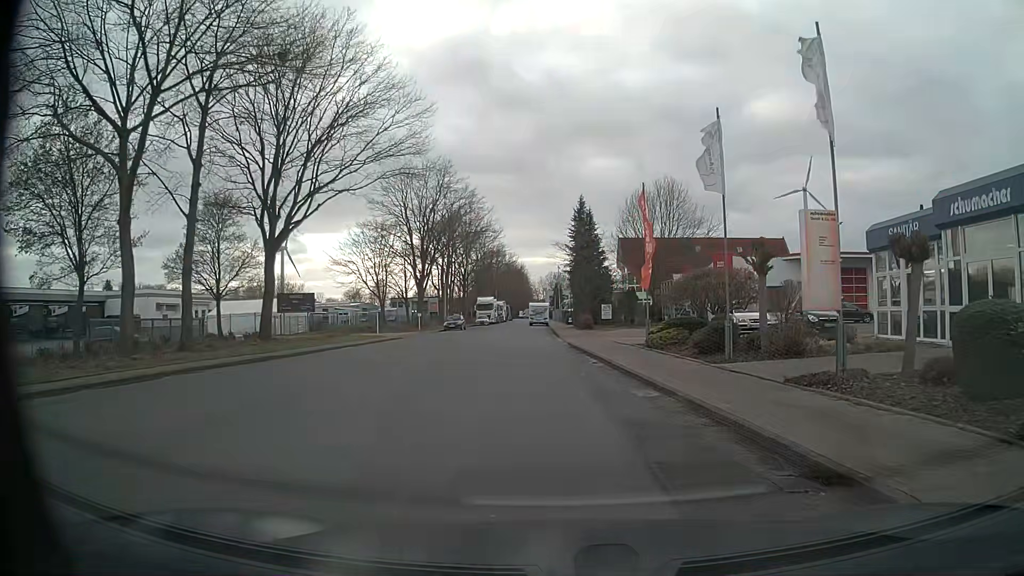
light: Day
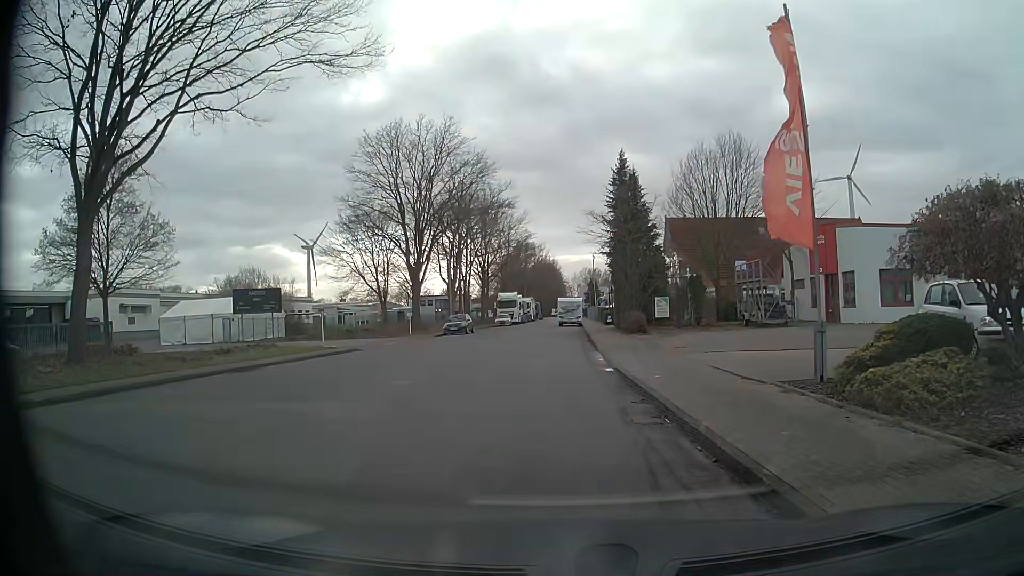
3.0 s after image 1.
(+0.1, +14.7) m; -4°
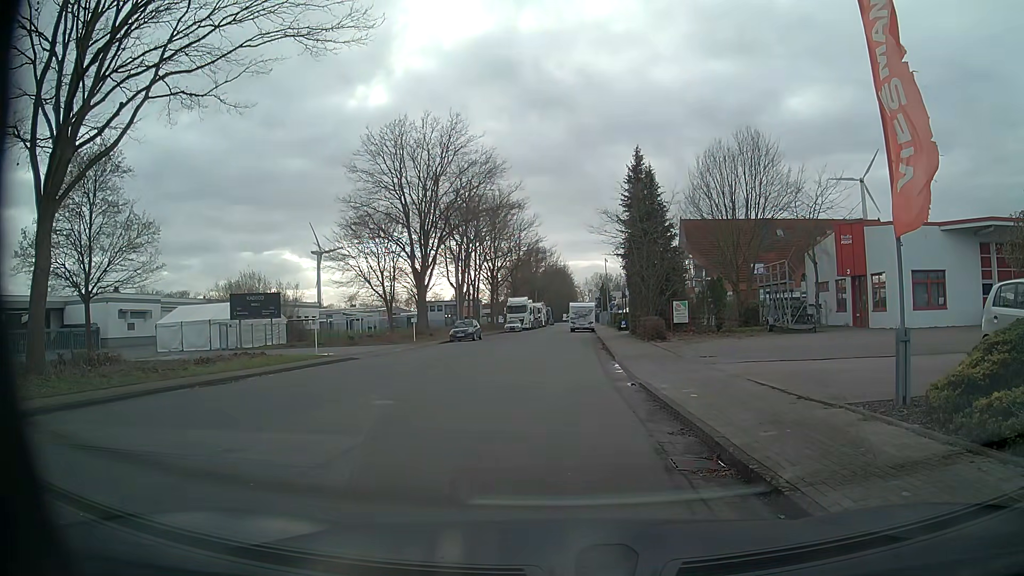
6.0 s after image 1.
(0.0, +2.1) m; 0°
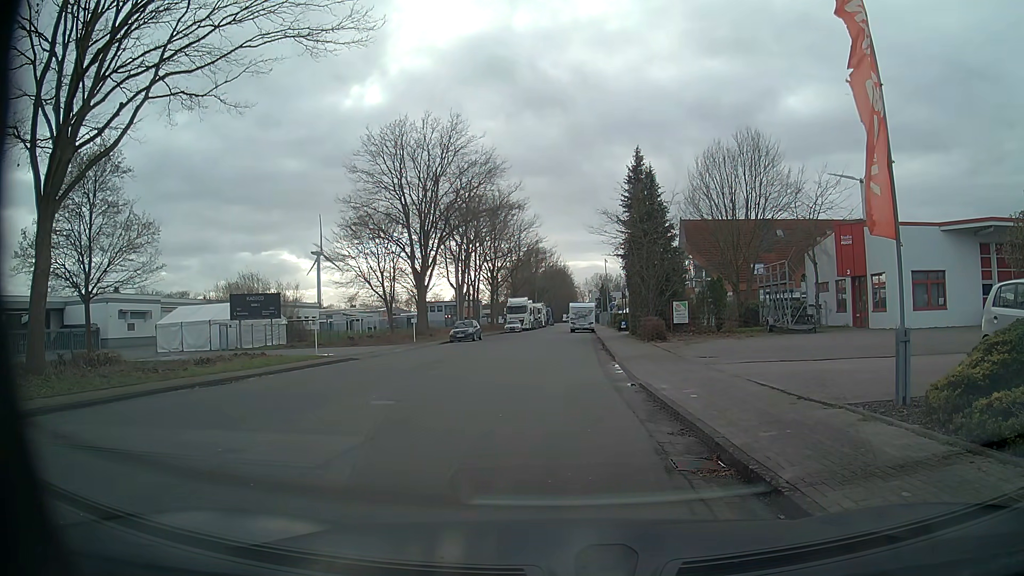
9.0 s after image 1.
(0.0, 0.0) m; 0°
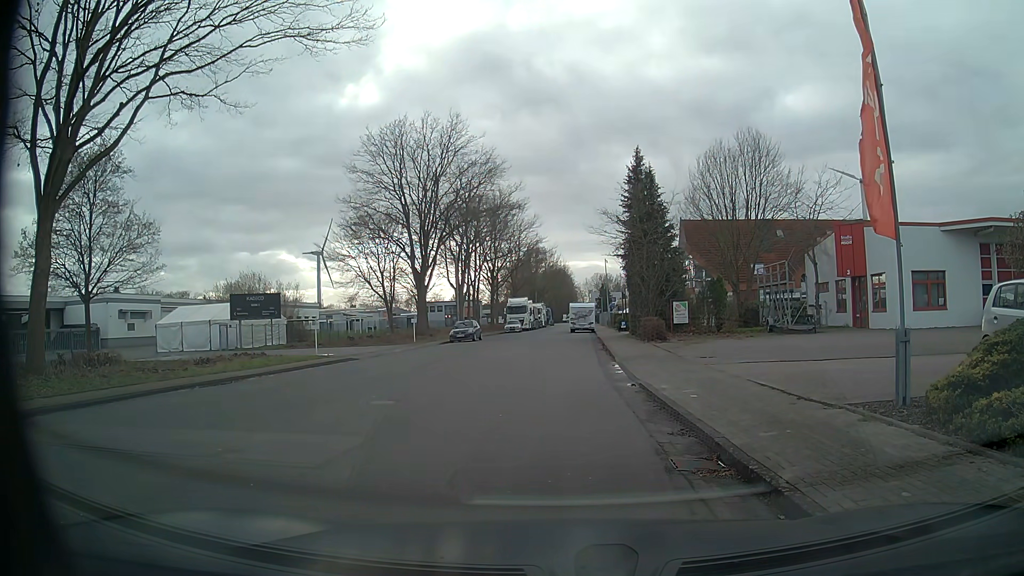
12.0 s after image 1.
(0.0, 0.0) m; 0°
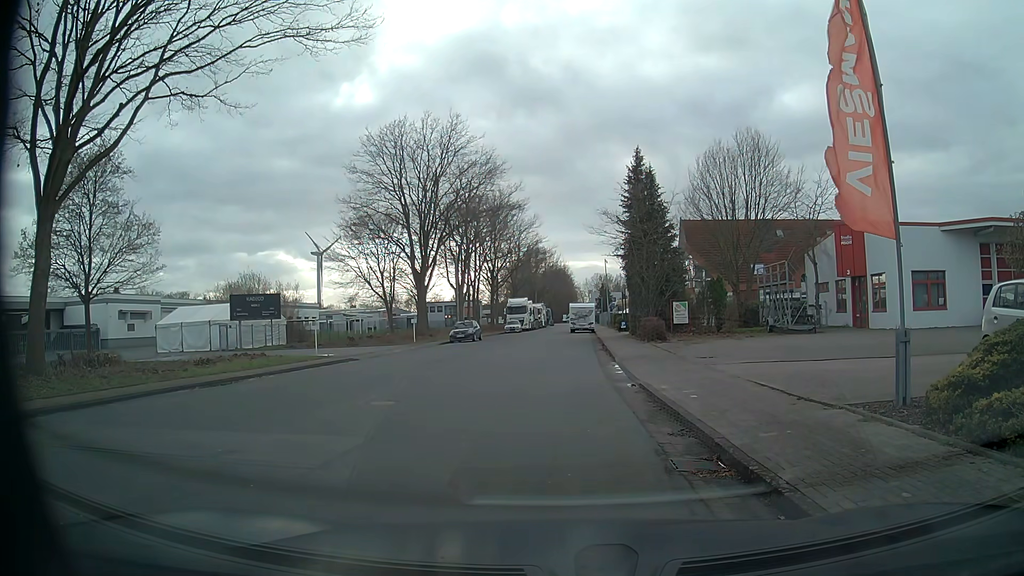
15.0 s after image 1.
(0.0, 0.0) m; 0°
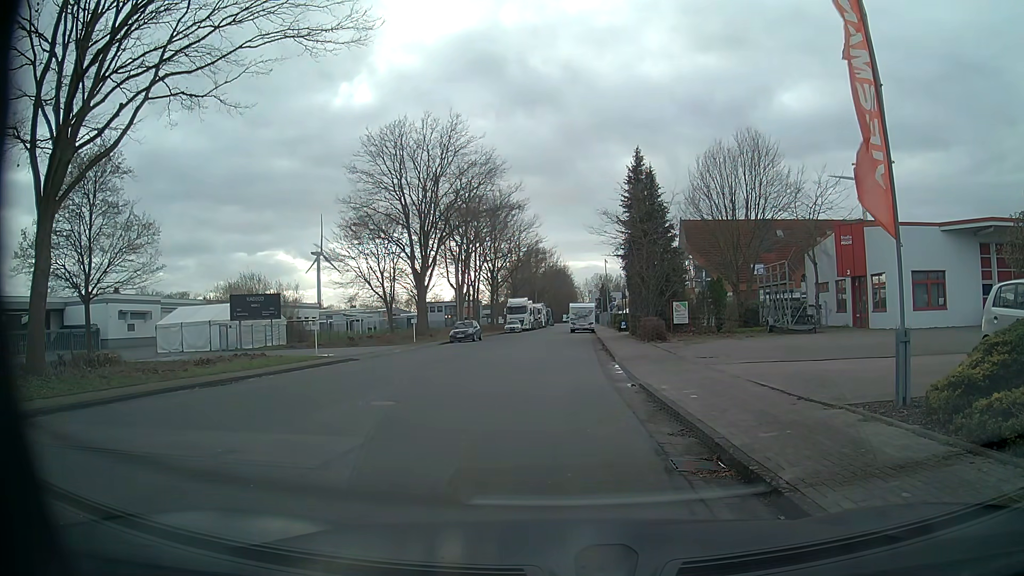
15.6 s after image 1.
(0.0, 0.0) m; 0°
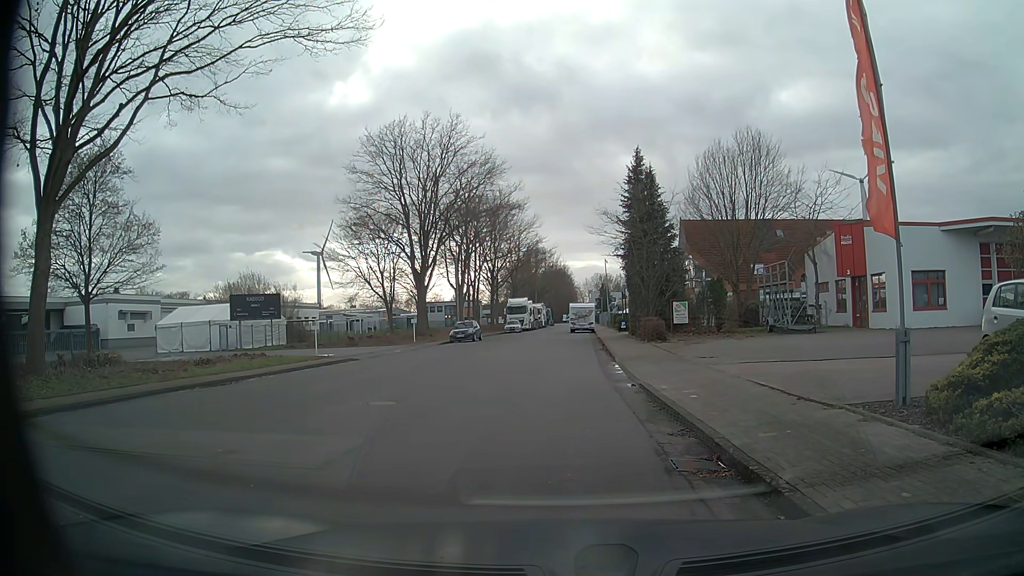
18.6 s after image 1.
(0.0, 0.0) m; 0°
